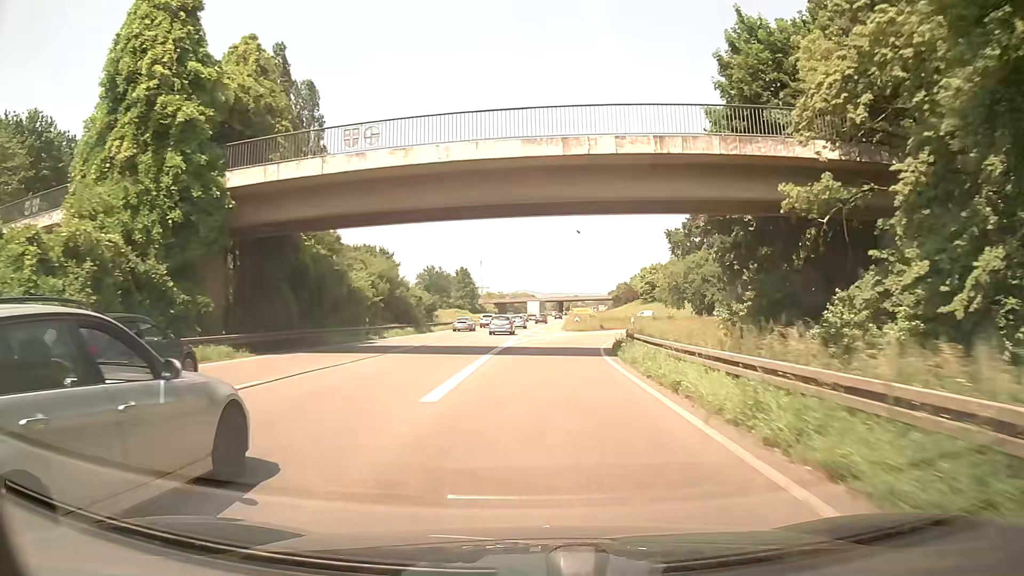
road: trunk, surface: asphalt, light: Day
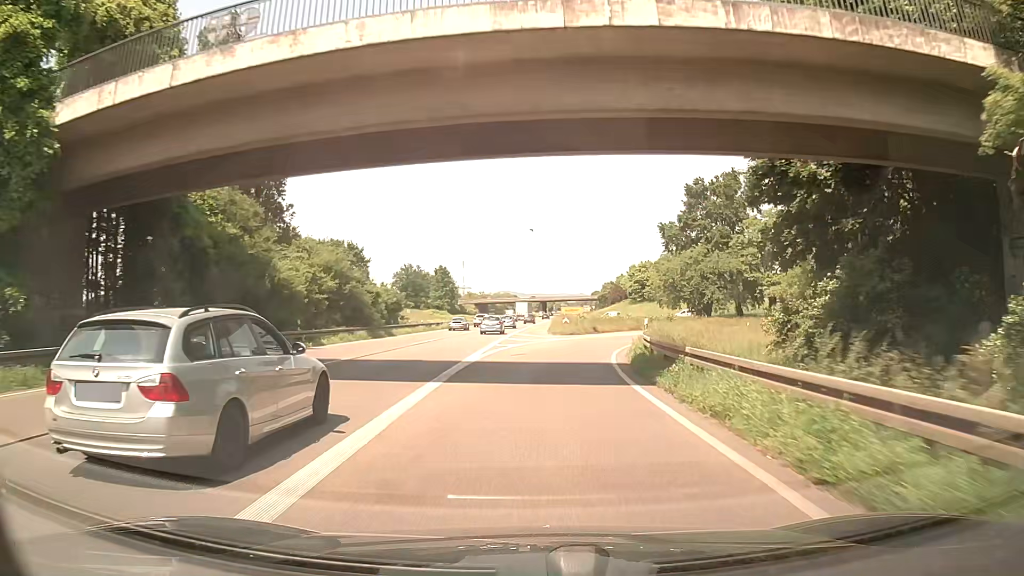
(+0.1, +9.8) m; +1°
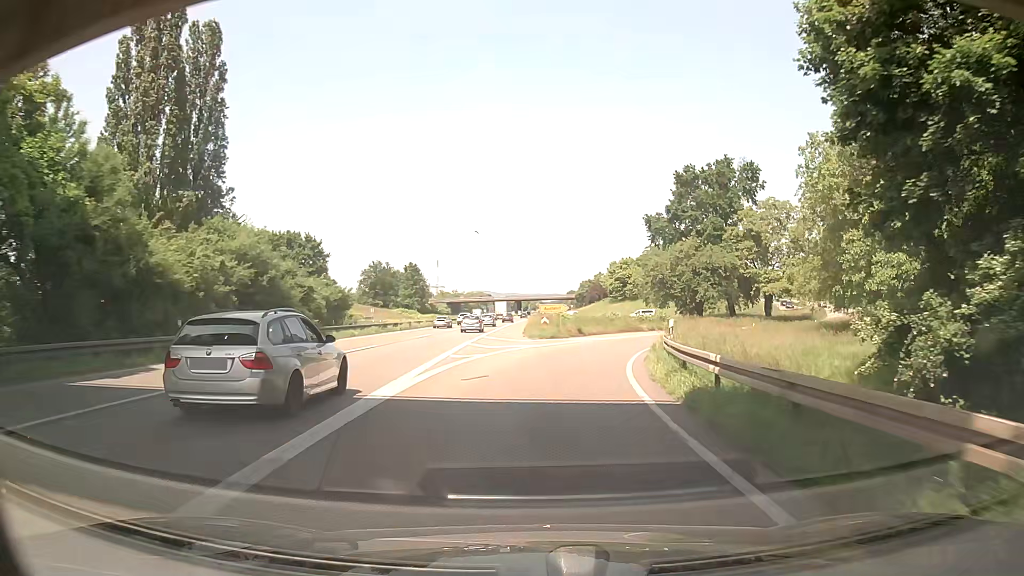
(+0.2, +9.6) m; +2°
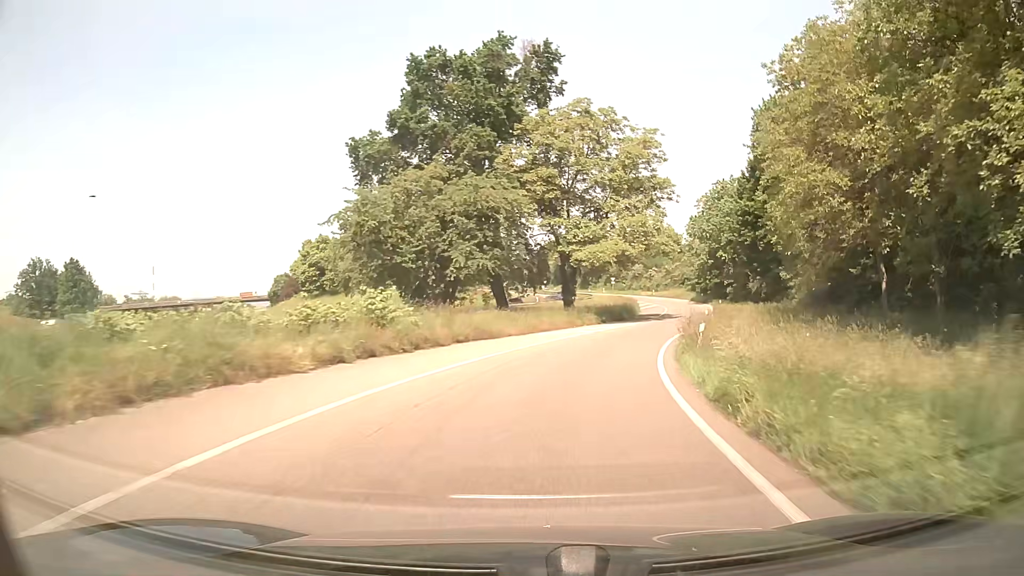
(+8.1, +45.4) m; +24°
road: trunk_link
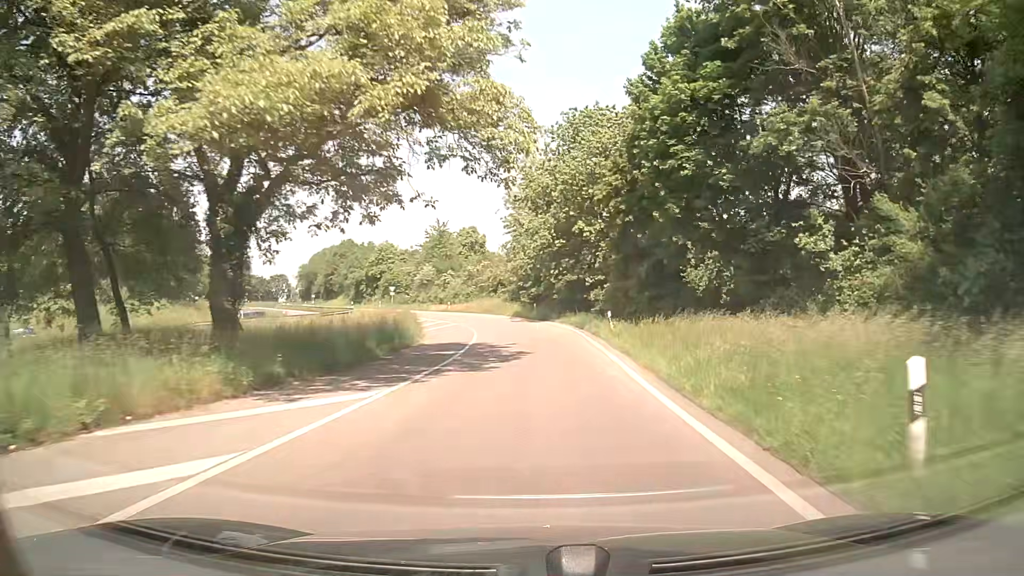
(+6.3, +37.1) m; +18°
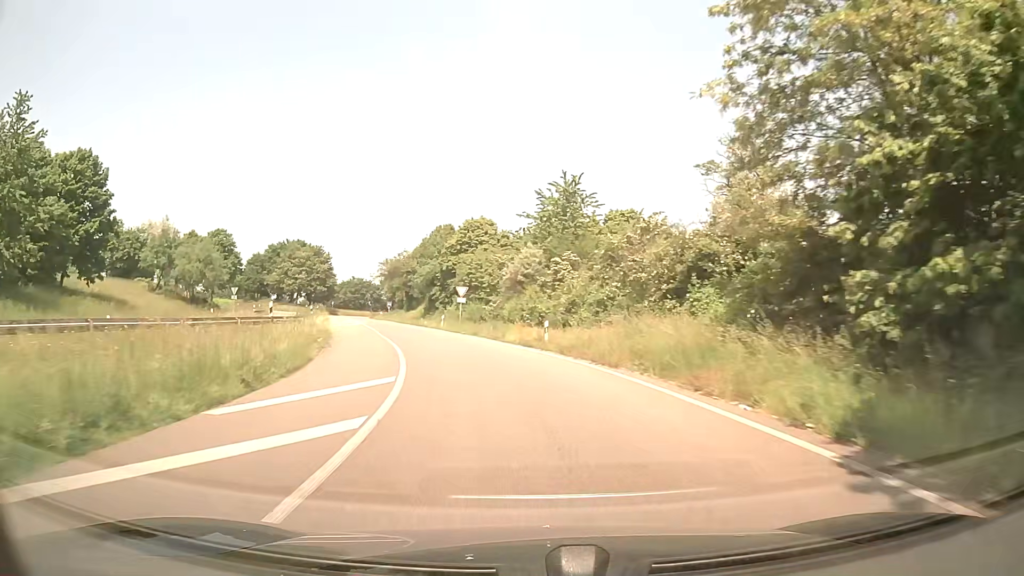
(-2.9, +47.5) m; -14°
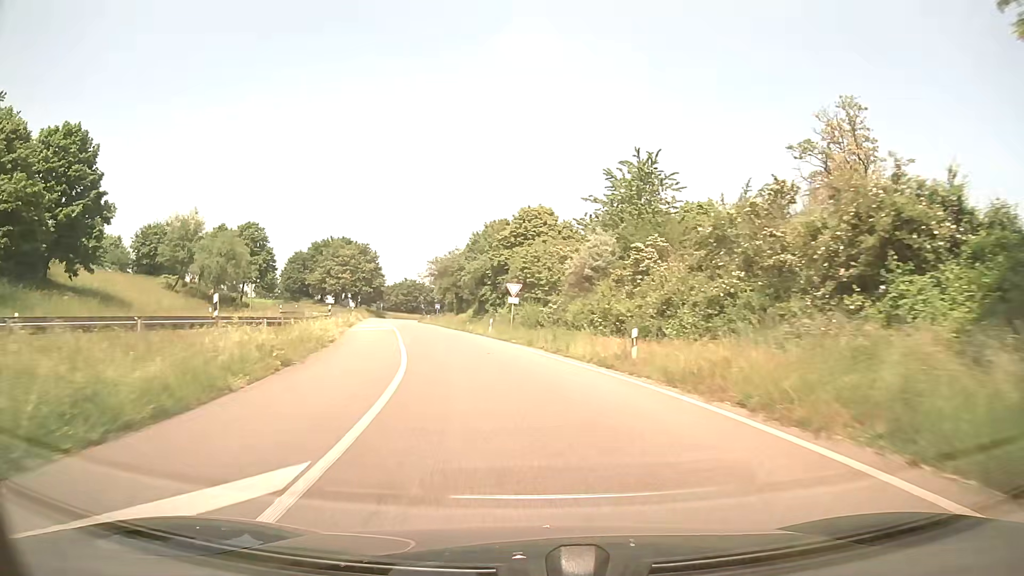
(-0.4, +9.4) m; -5°
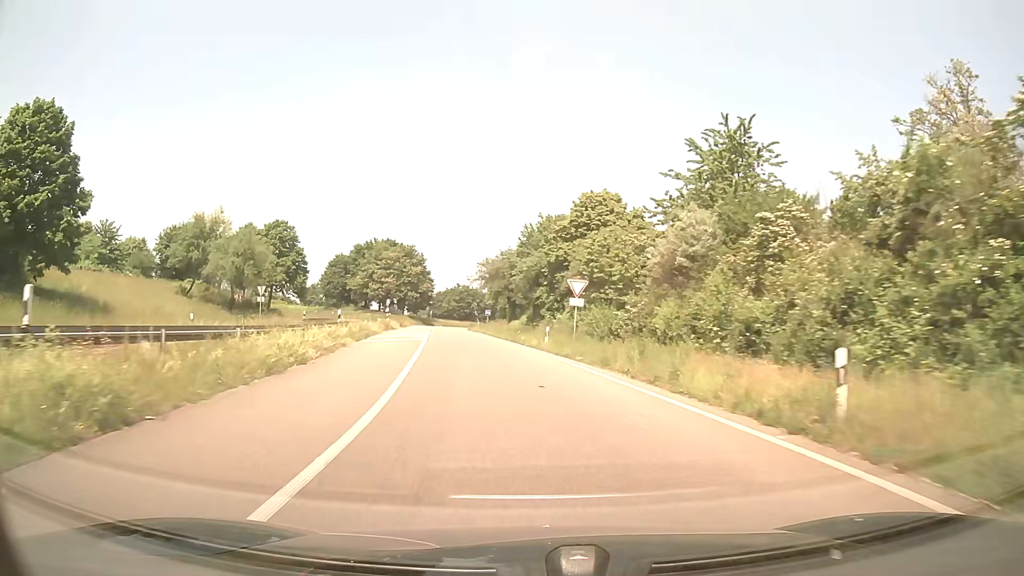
(-0.4, +9.4) m; -5°
(0, +10) (-1, +20) (-3, +30) (-4, +40) (-5, +50) (-7, +60) (-8, +69) (-9, +79) (-11, +89) (-12, +99) m
